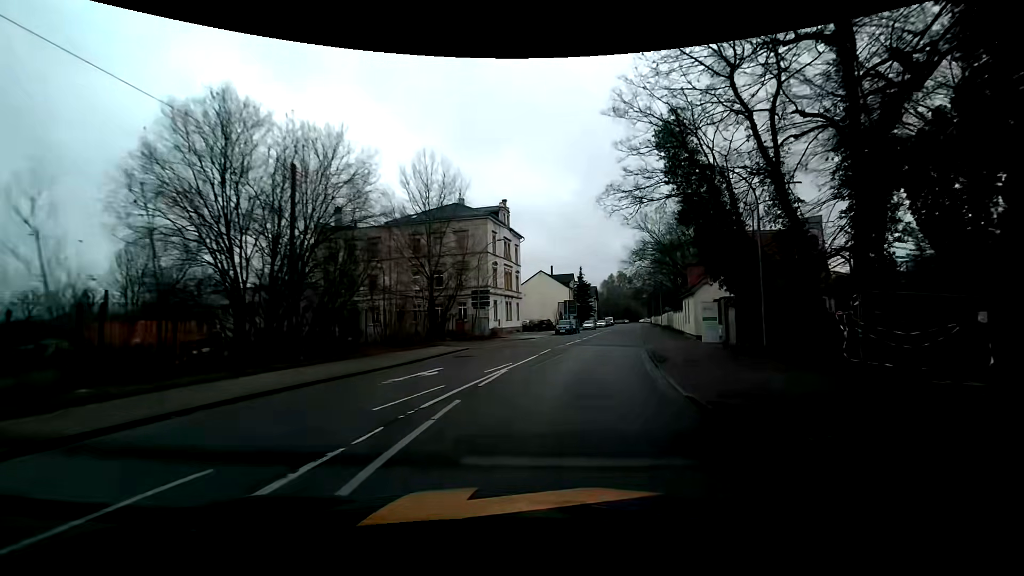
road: tertiary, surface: asphalt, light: Day
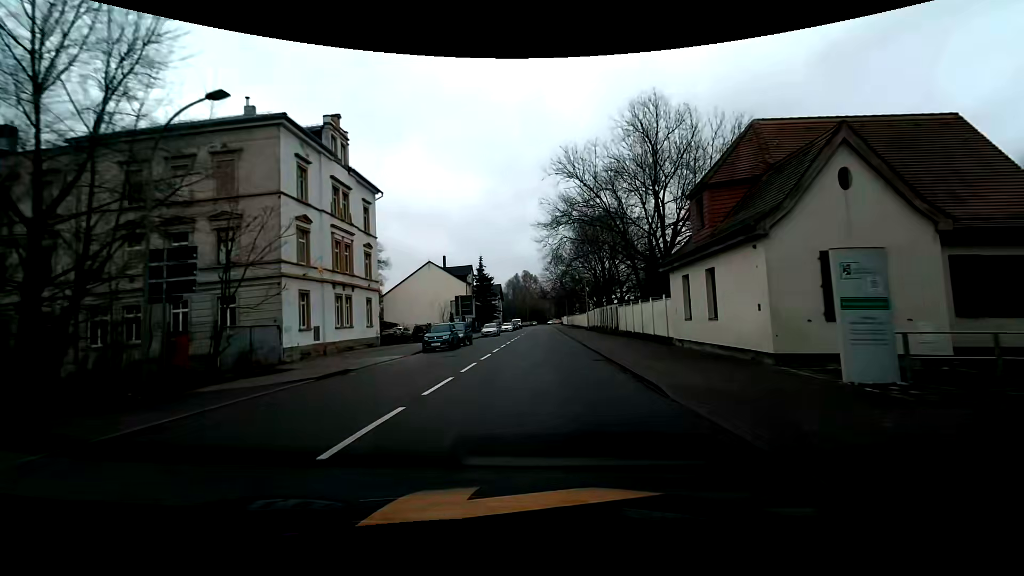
(+3.2, +25.0) m; +12°
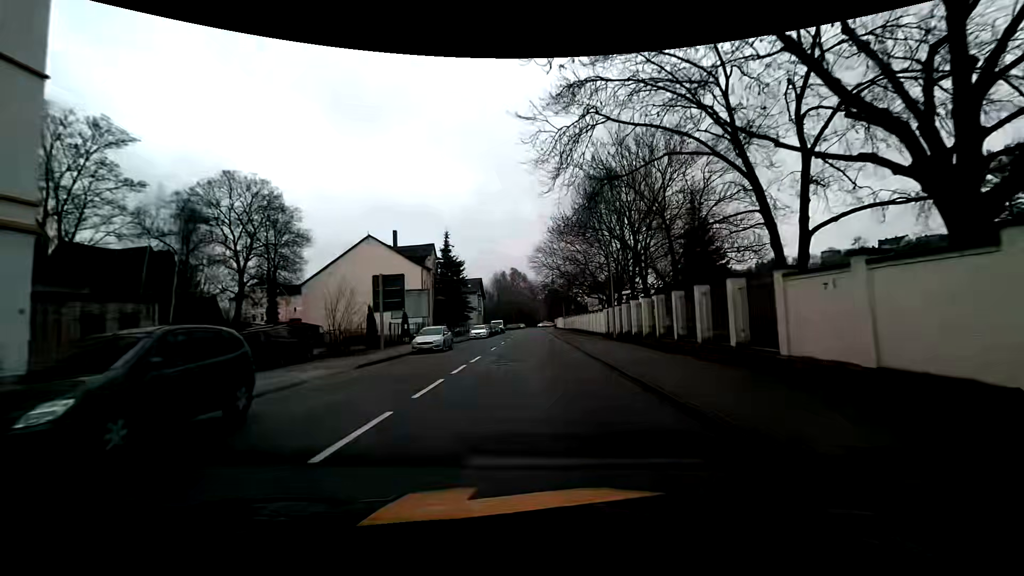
(+0.2, +27.2) m; +1°
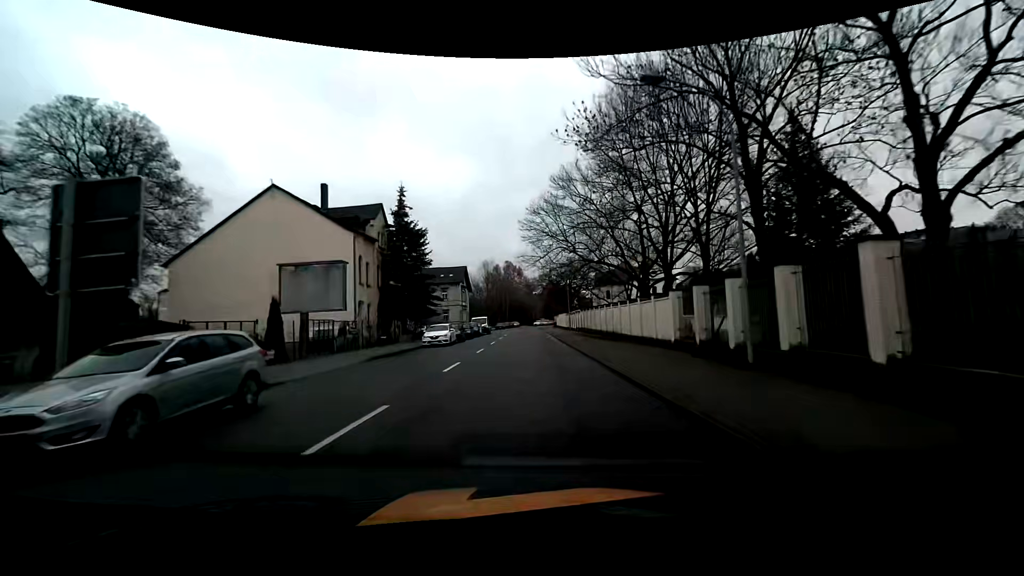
(+0.1, +21.6) m; 0°
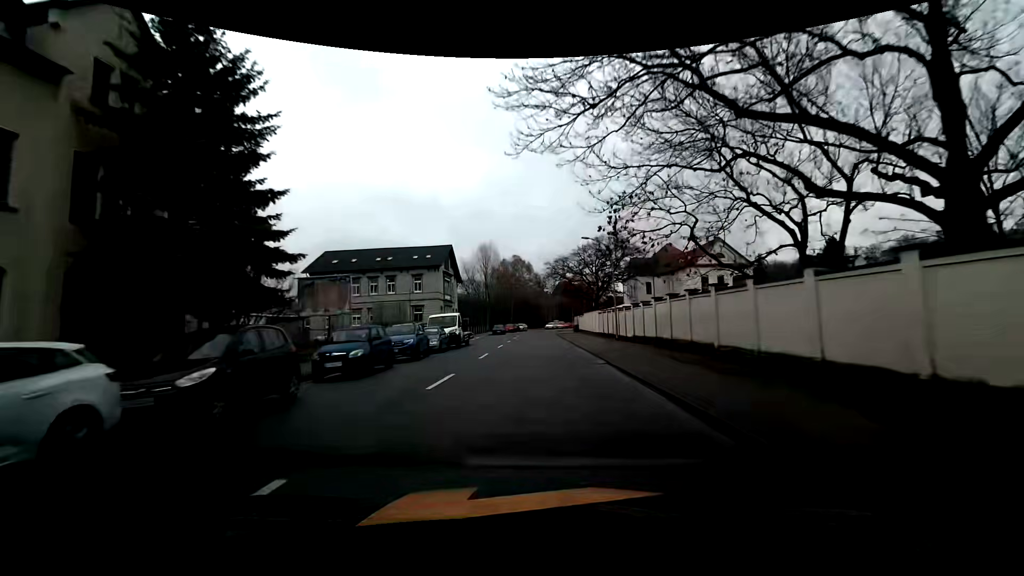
(0.0, +30.3) m; -1°
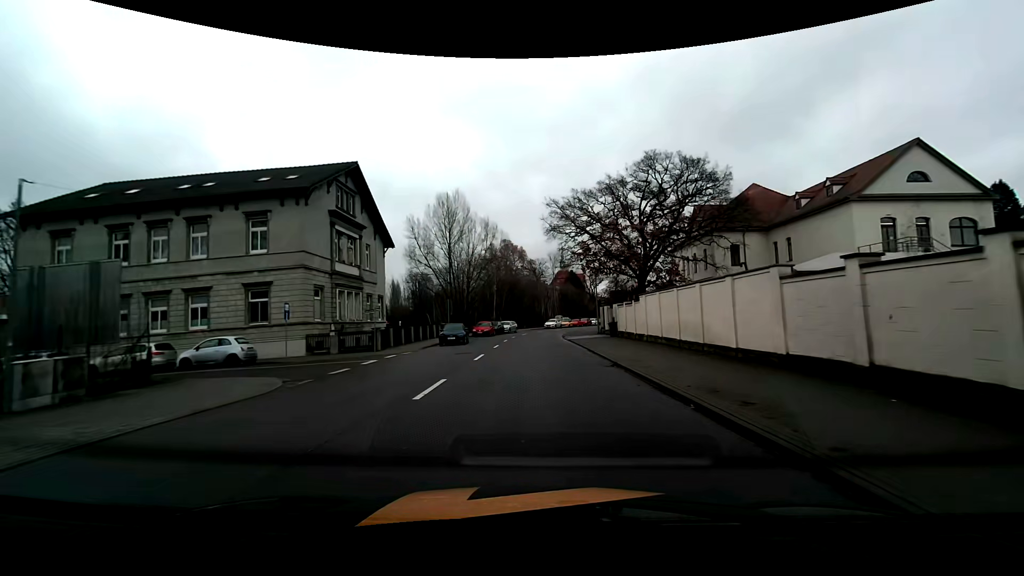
(+0.5, +37.1) m; +1°
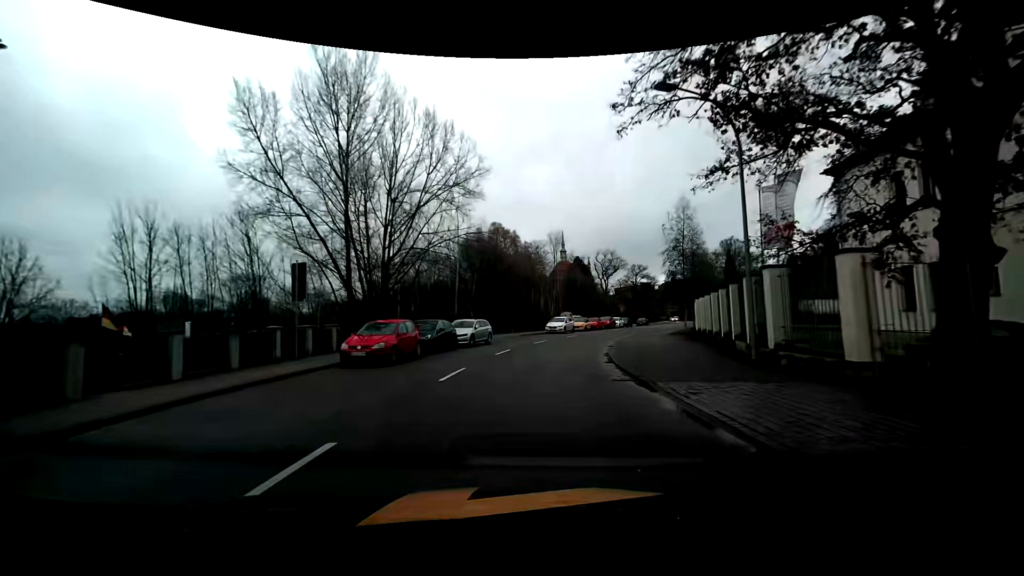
(+0.2, +32.7) m; +1°
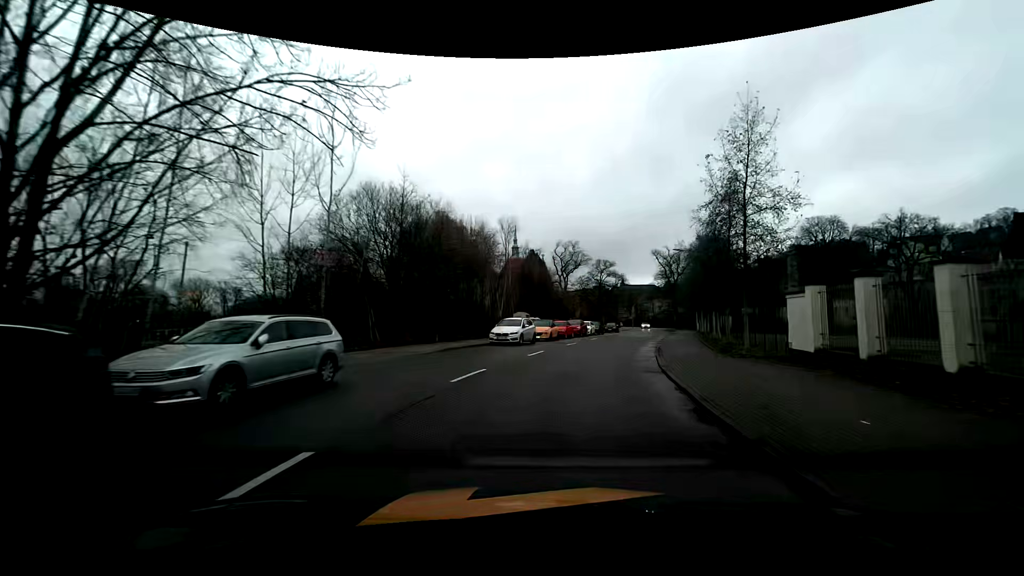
(+0.4, +18.3) m; +6°
(0, +10) (+2, +20) (+4, +30) (+7, +39) (+10, +49) (+13, +58) (+15, +68) (+17, +78) (+19, +88) (+22, +97) m
